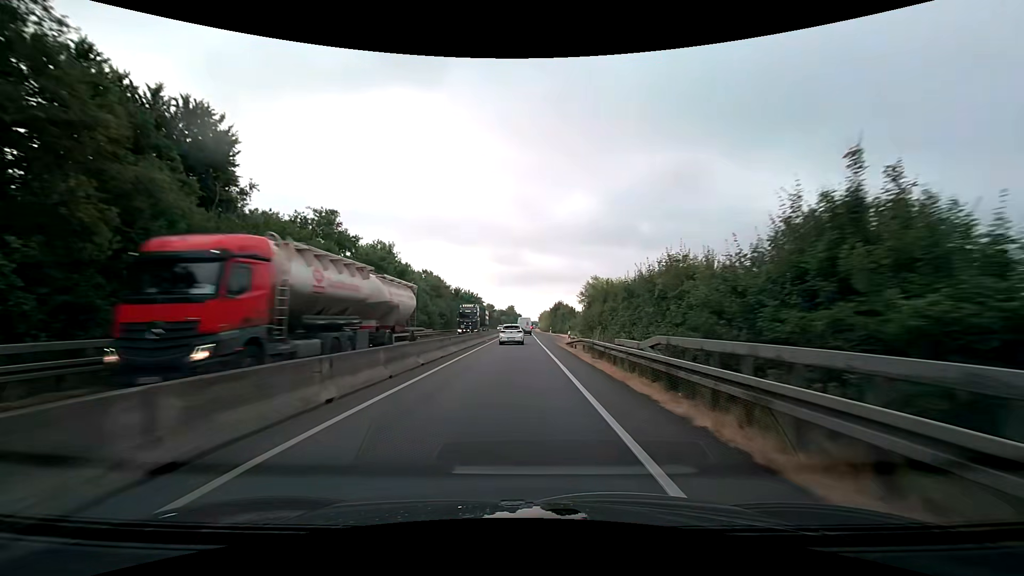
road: trunk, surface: asphalt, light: Day
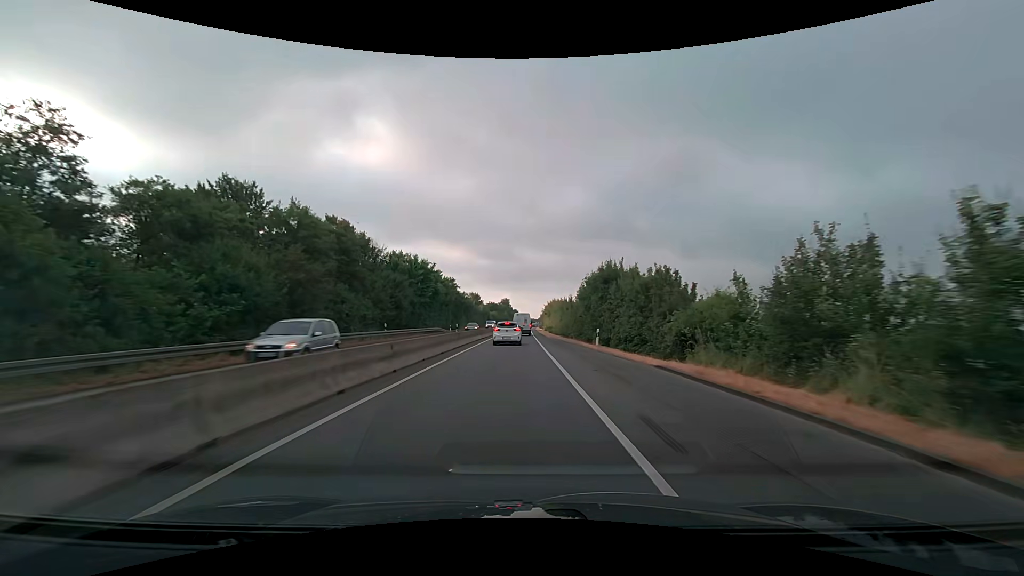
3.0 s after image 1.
(0.0, +55.2) m; 0°
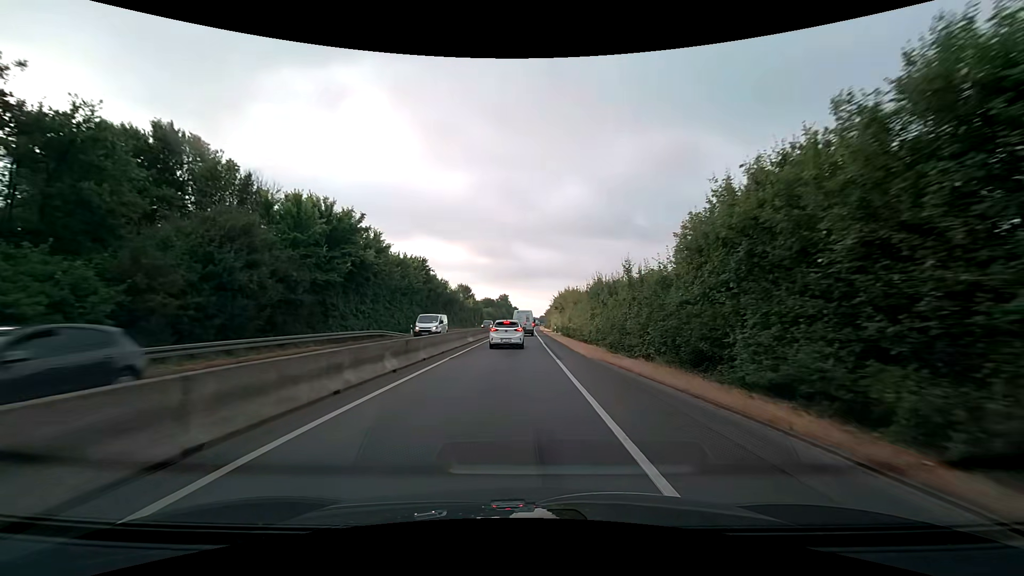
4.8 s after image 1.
(0.0, +27.9) m; 0°
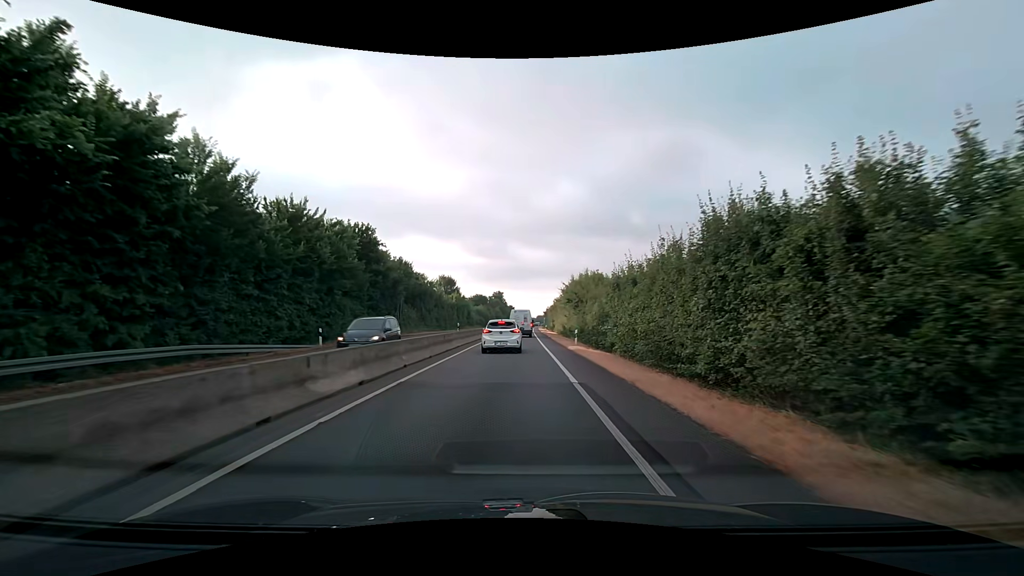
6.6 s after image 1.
(+0.1, +22.2) m; 0°
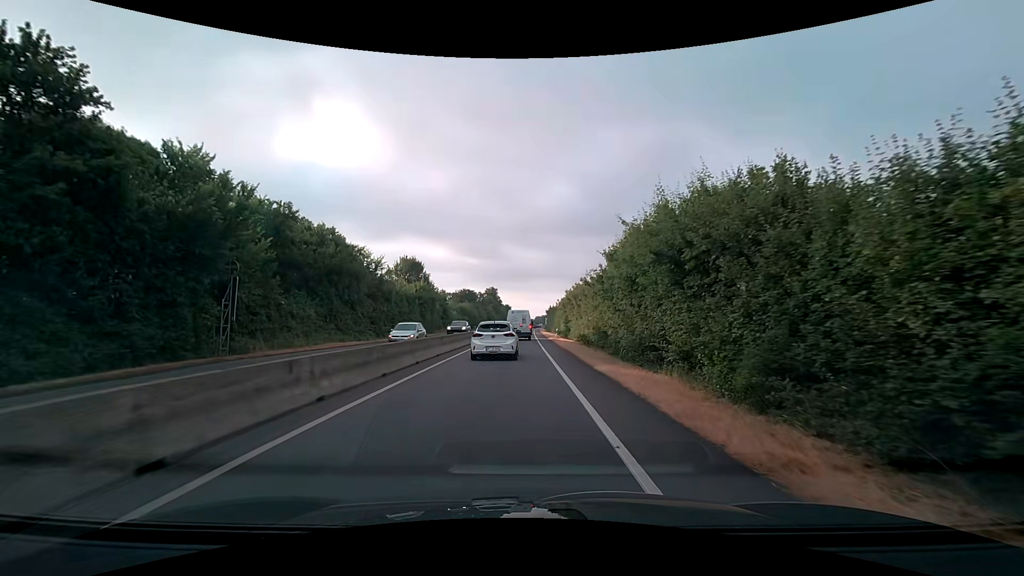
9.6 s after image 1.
(+0.3, +29.7) m; +1°
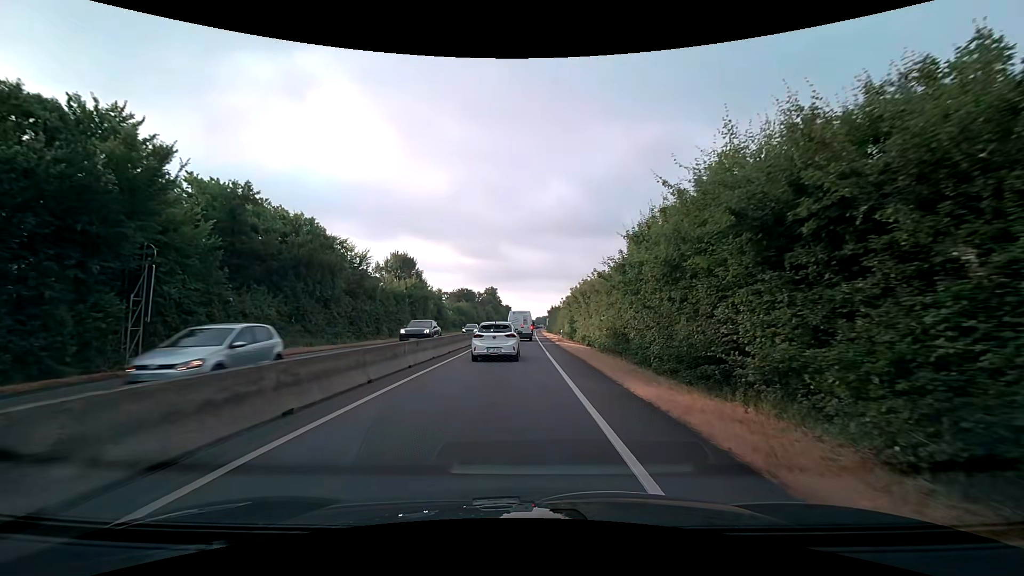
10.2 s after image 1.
(0.0, +5.3) m; -1°
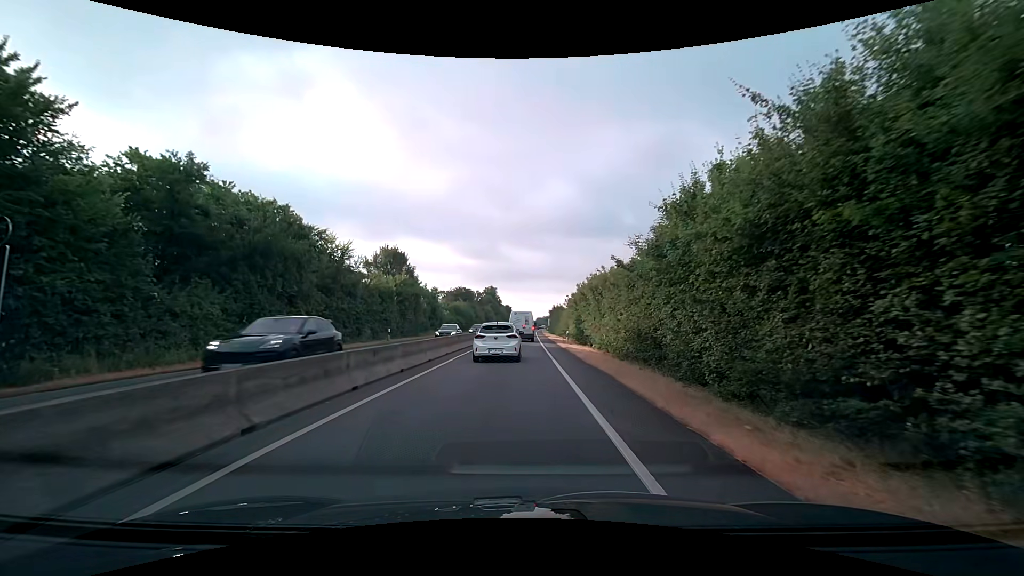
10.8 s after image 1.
(+0.1, +5.1) m; +1°
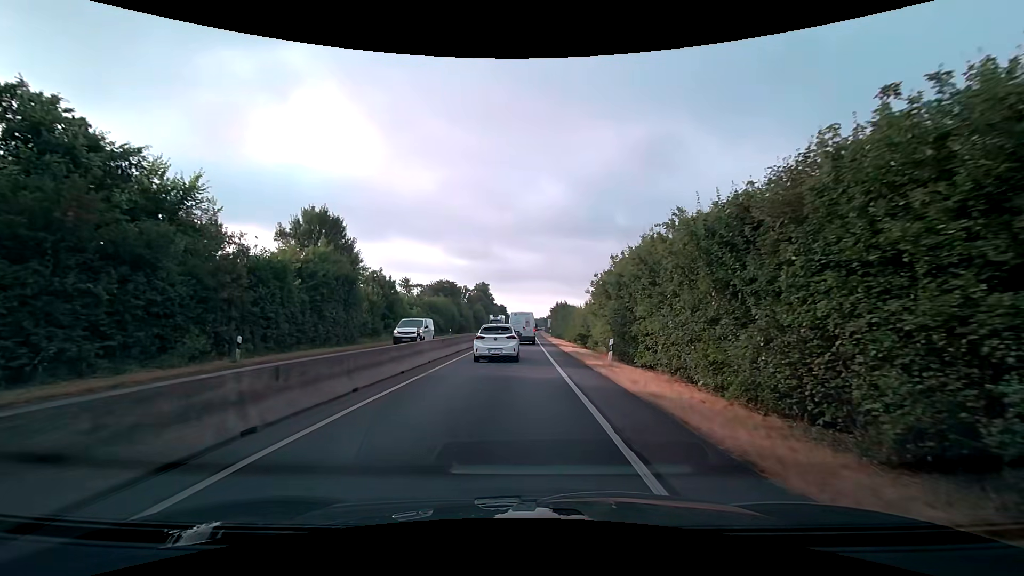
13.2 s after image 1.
(0.0, +20.1) m; 0°
(0, +10) (0, +20) (0, +30) (0, +40) (+1, +50) (+1, +60) (+1, +70) (+1, +80) (+1, +90) (+1, +100) m
